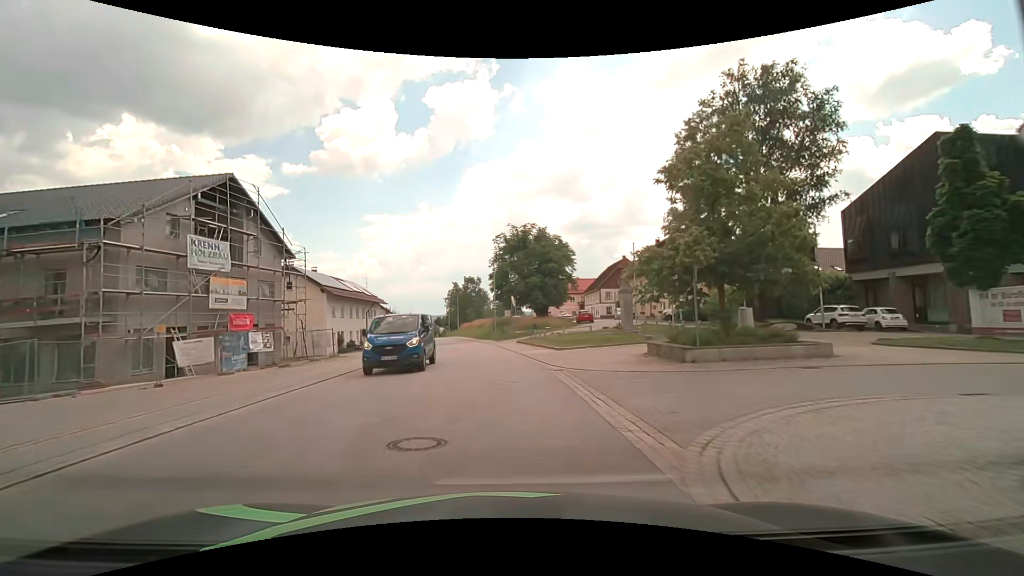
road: secondary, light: Day
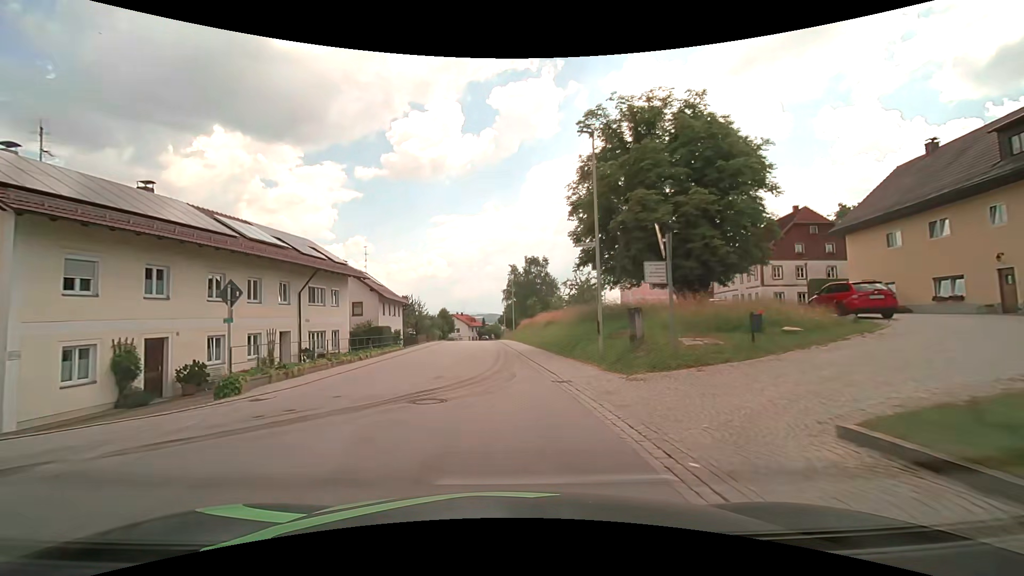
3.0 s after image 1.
(-1.8, +36.1) m; -7°
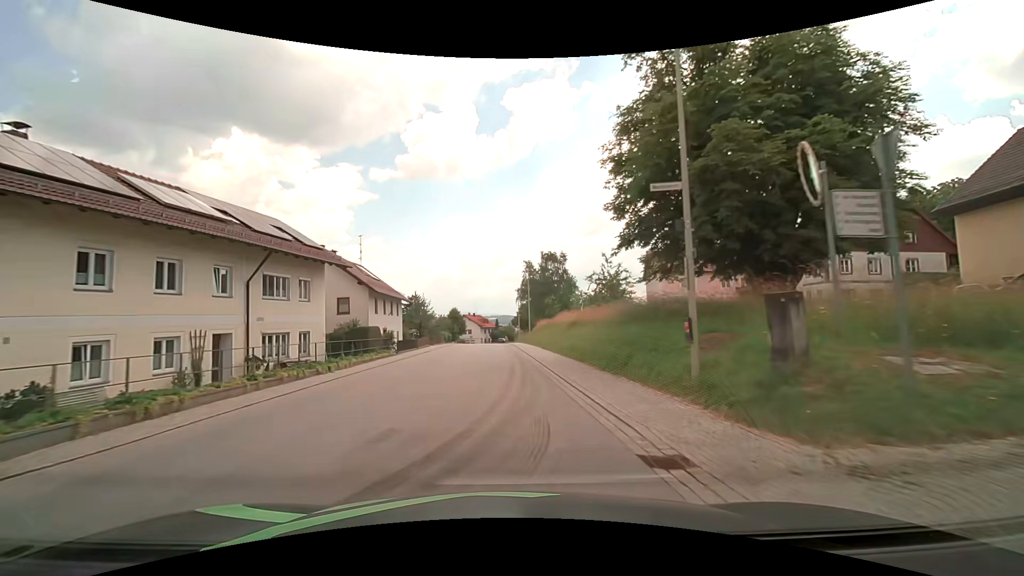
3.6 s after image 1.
(-0.1, +7.4) m; -1°
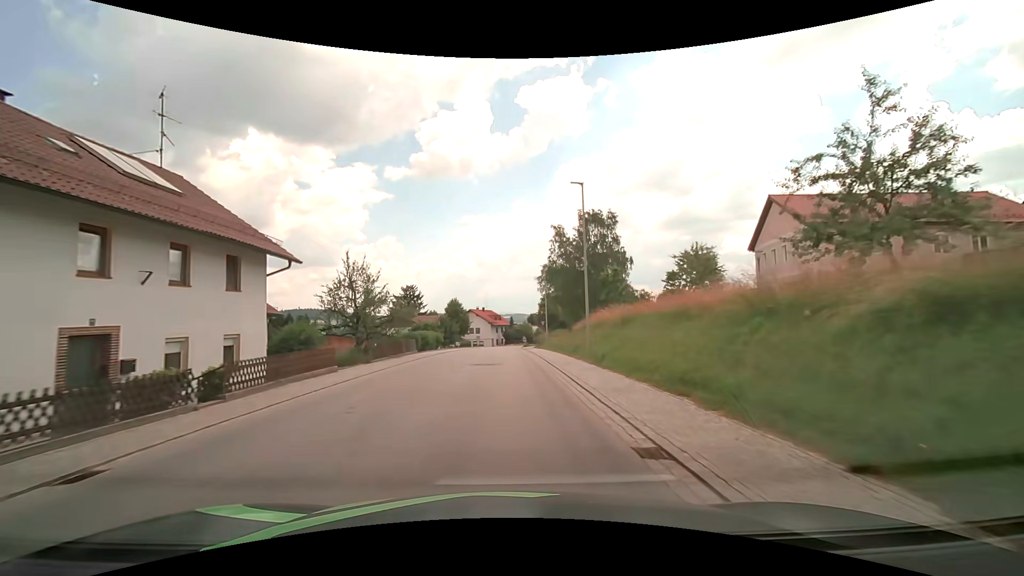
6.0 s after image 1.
(-0.8, +29.9) m; -1°
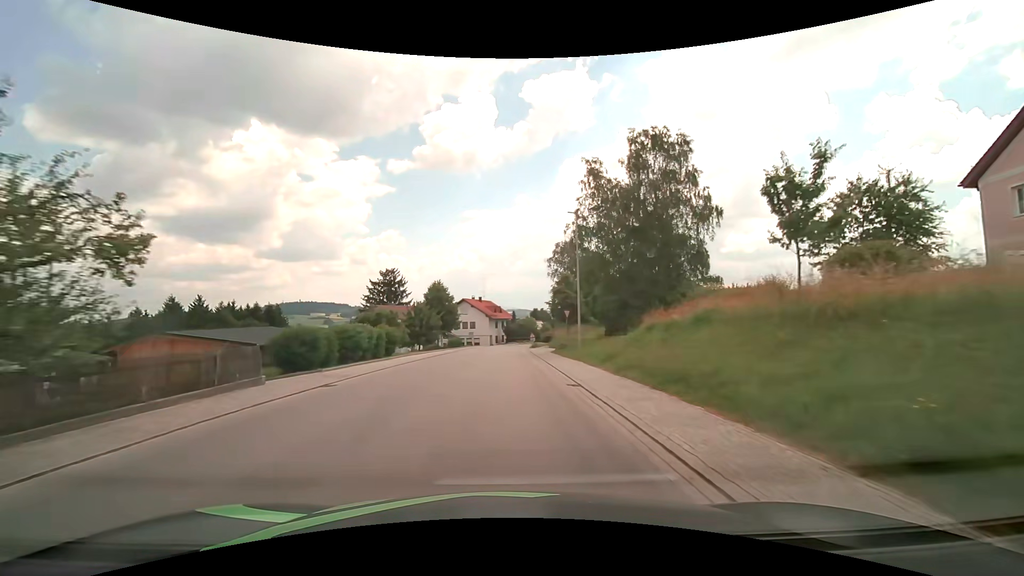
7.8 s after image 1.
(-0.3, +22.8) m; -1°
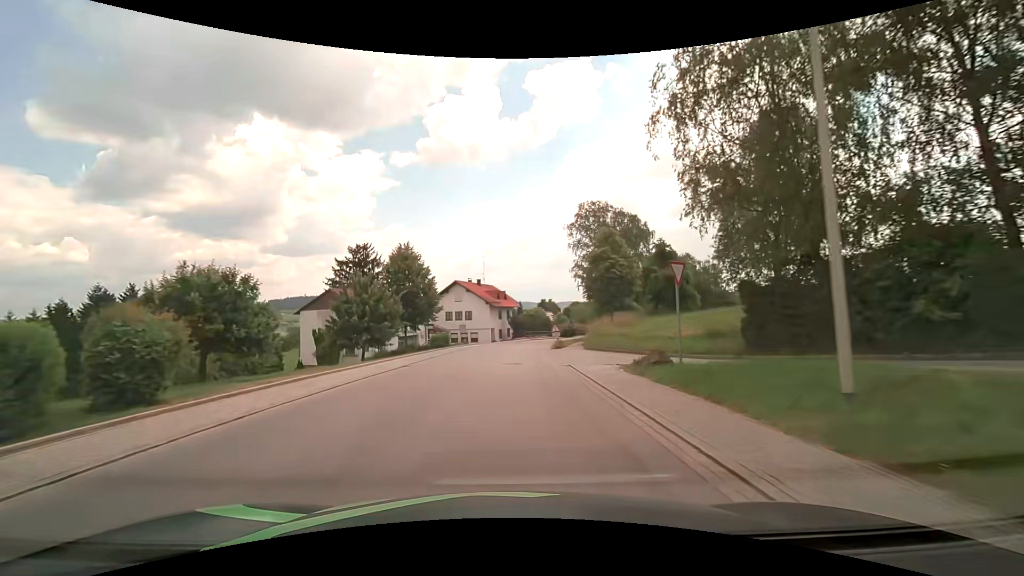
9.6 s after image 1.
(-0.1, +23.0) m; -1°
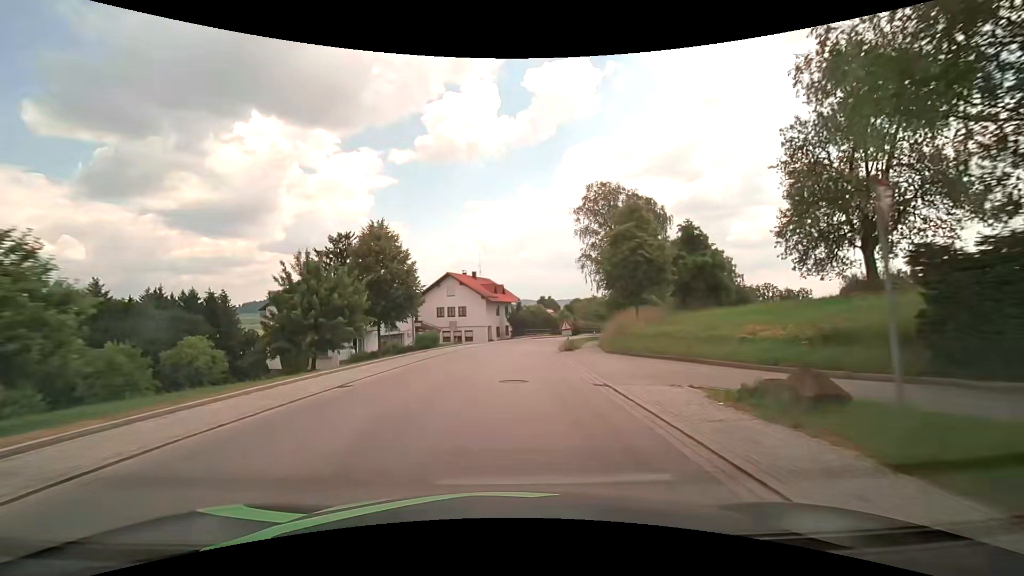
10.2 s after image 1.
(0.0, +7.7) m; 0°
